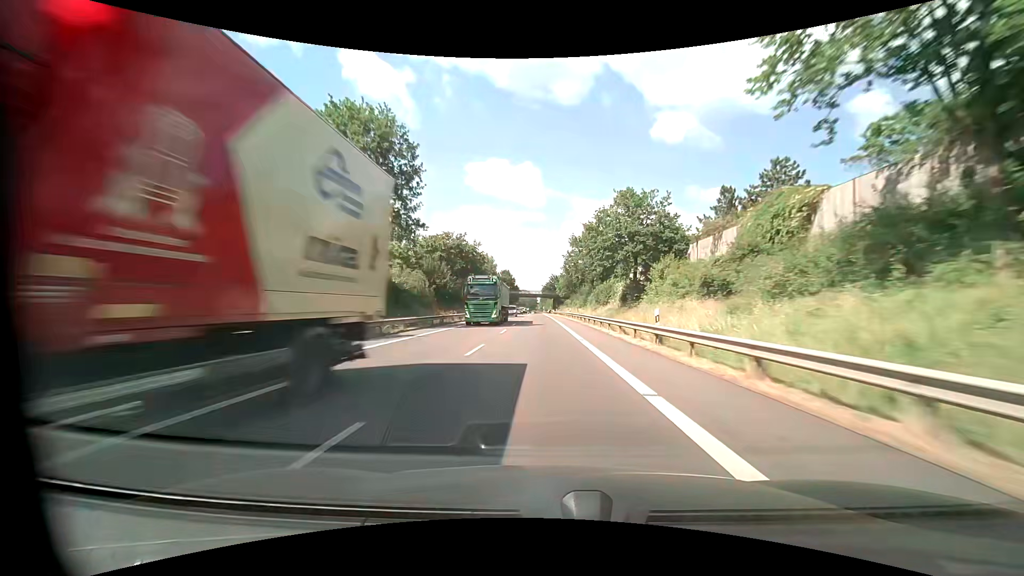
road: primary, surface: asphalt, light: Day
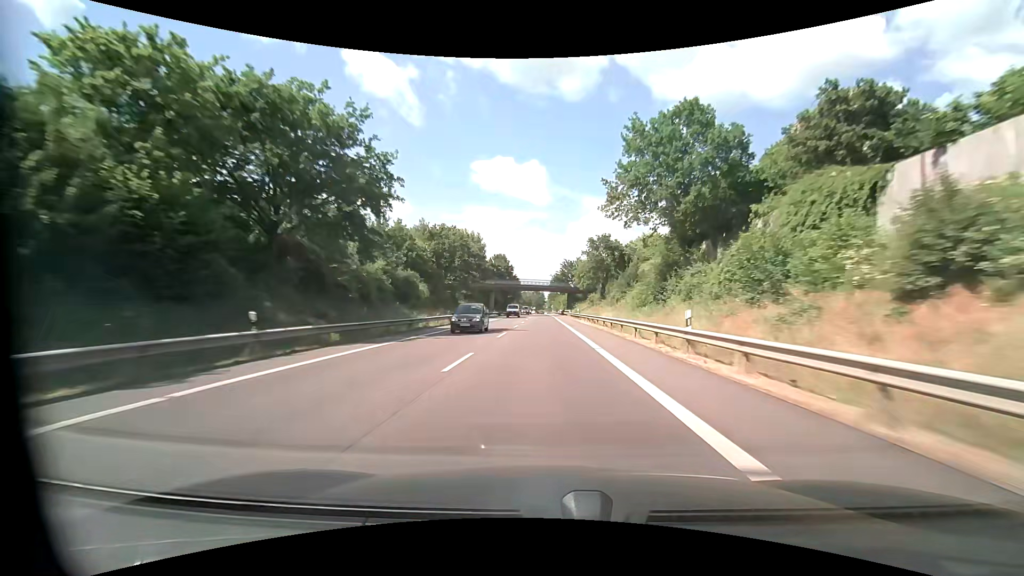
(-0.4, +51.5) m; -1°
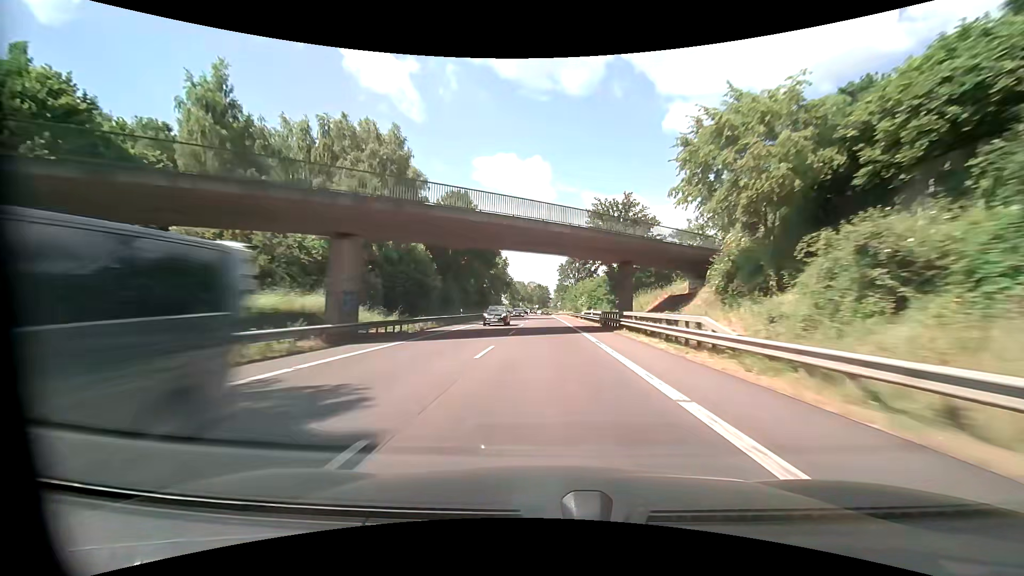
(-0.3, +69.2) m; -1°
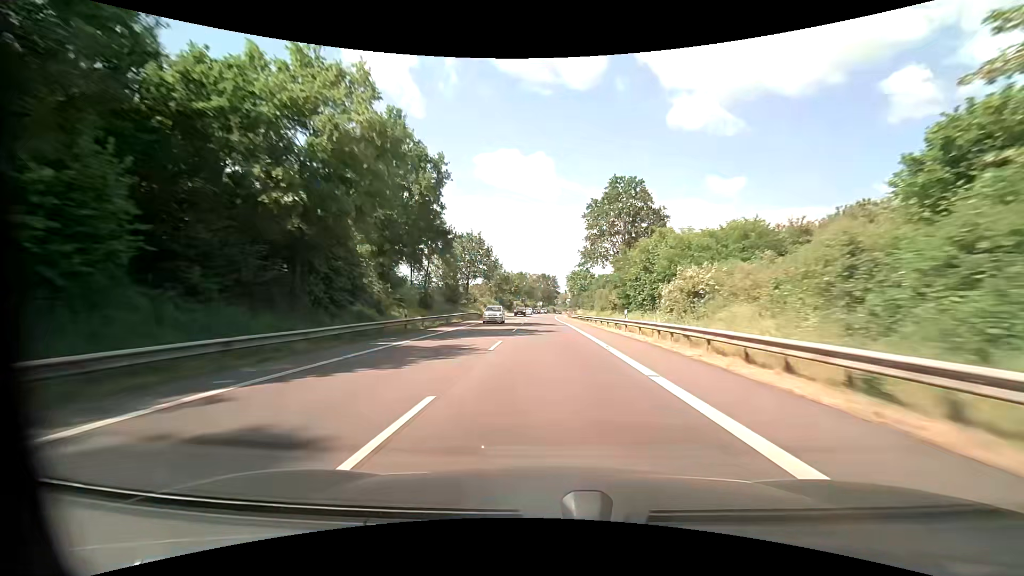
(+0.2, +69.5) m; 0°
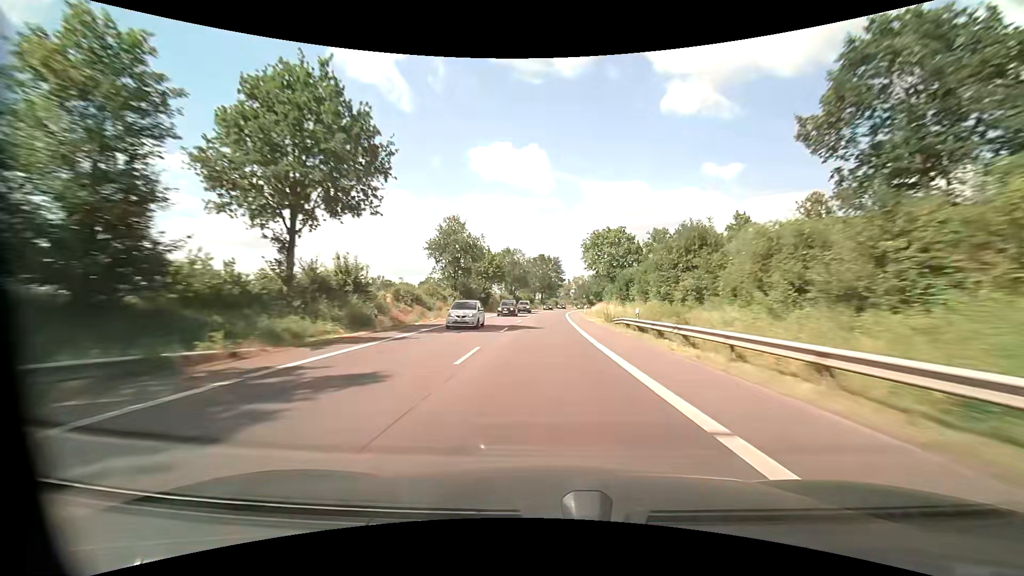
(-0.2, +52.3) m; 0°
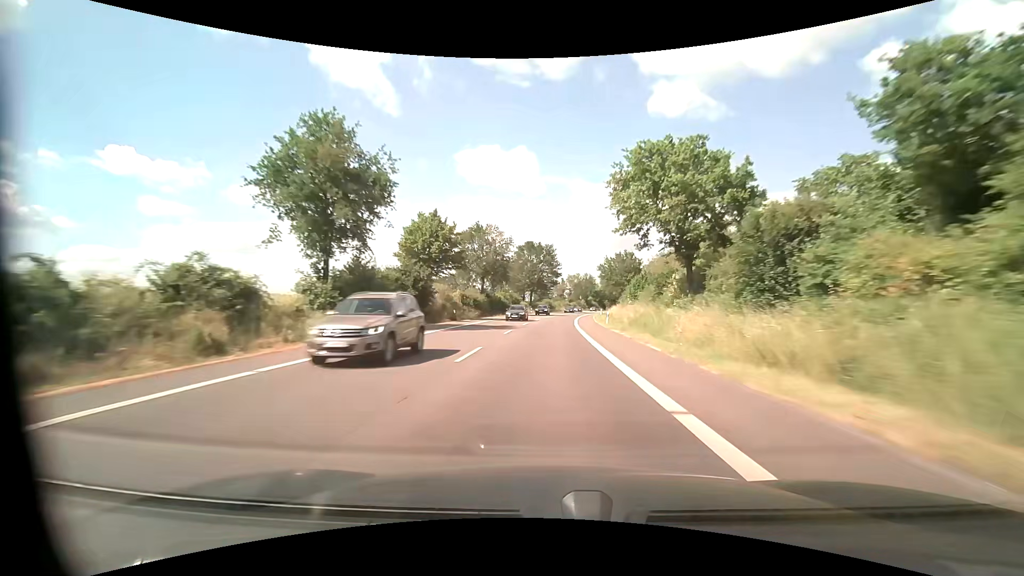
(+0.1, +34.9) m; +1°
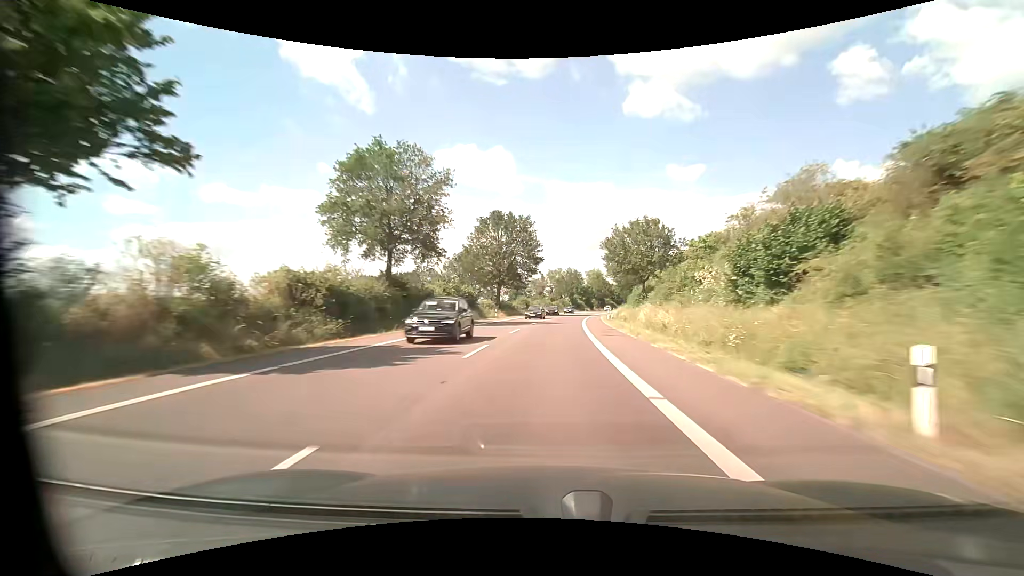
(+0.6, +34.9) m; +2°
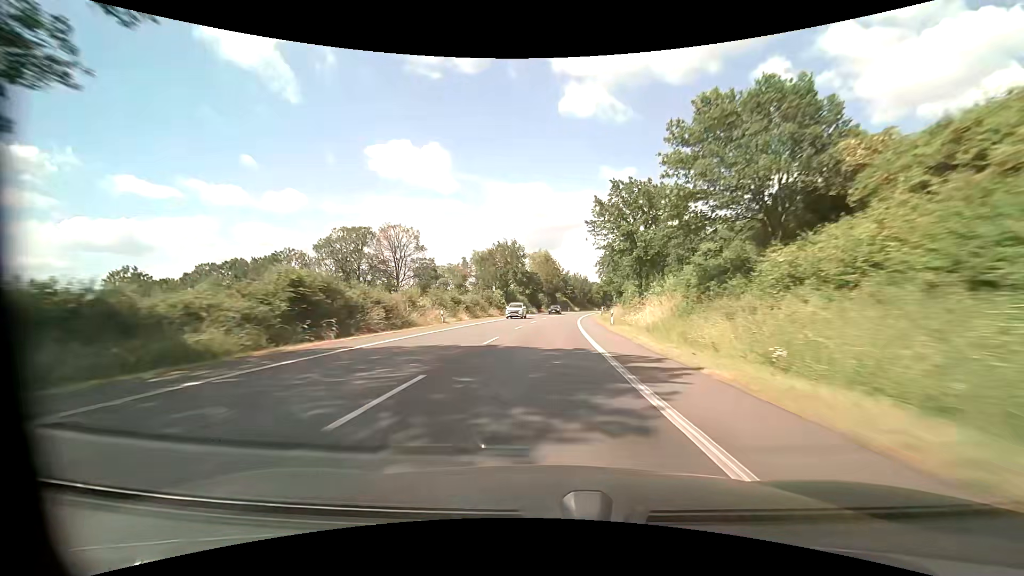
(+4.4, +69.6) m; +7°
(0, +10) (0, +20) (+1, +30) (+1, +40) (+2, +50) (+3, +60) (+4, +70) (+5, +80) (+7, +90) (+8, +100) m
